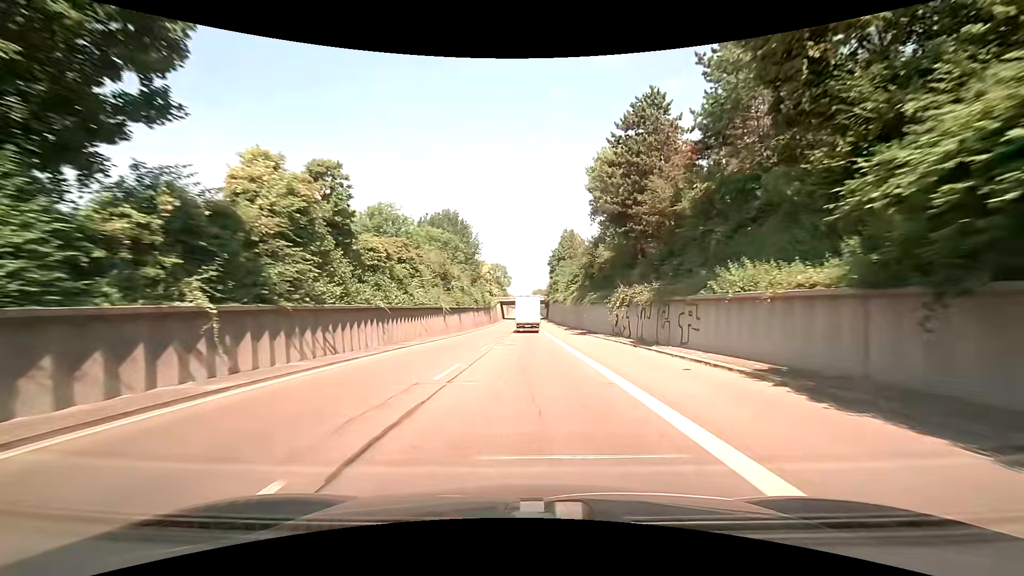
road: trunk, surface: asphalt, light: Day
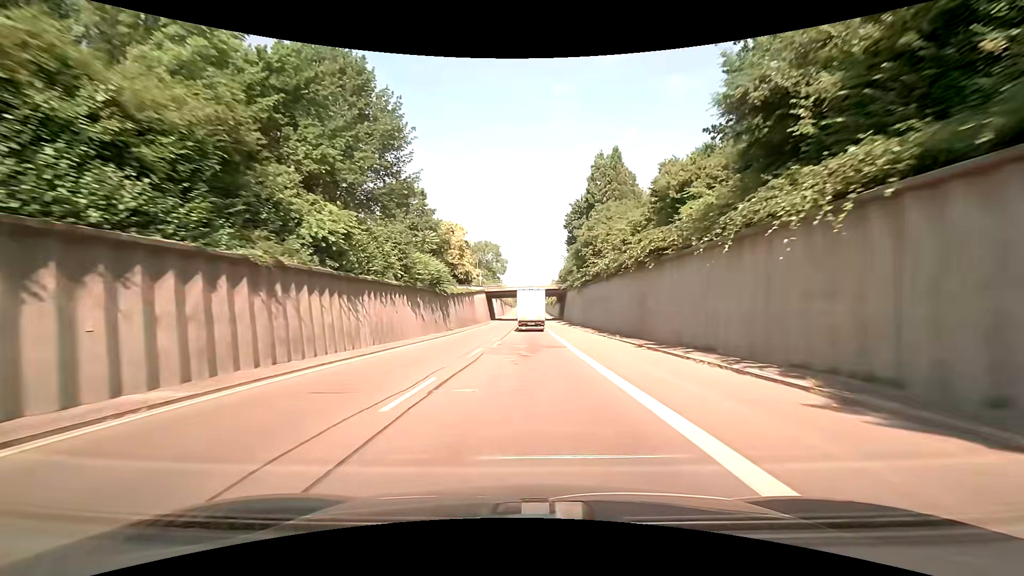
(-0.4, +61.3) m; 0°
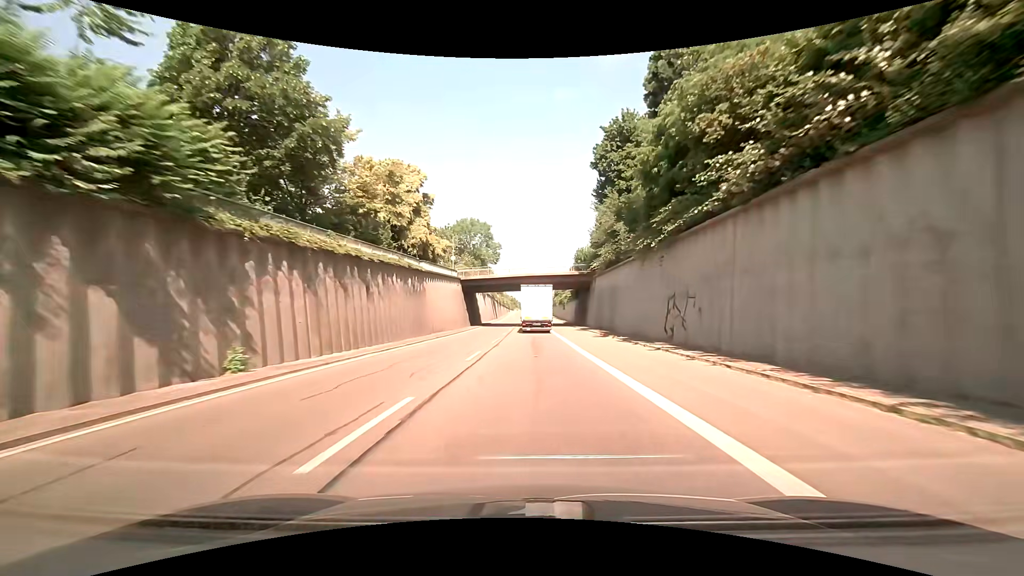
(-0.4, +37.2) m; -1°
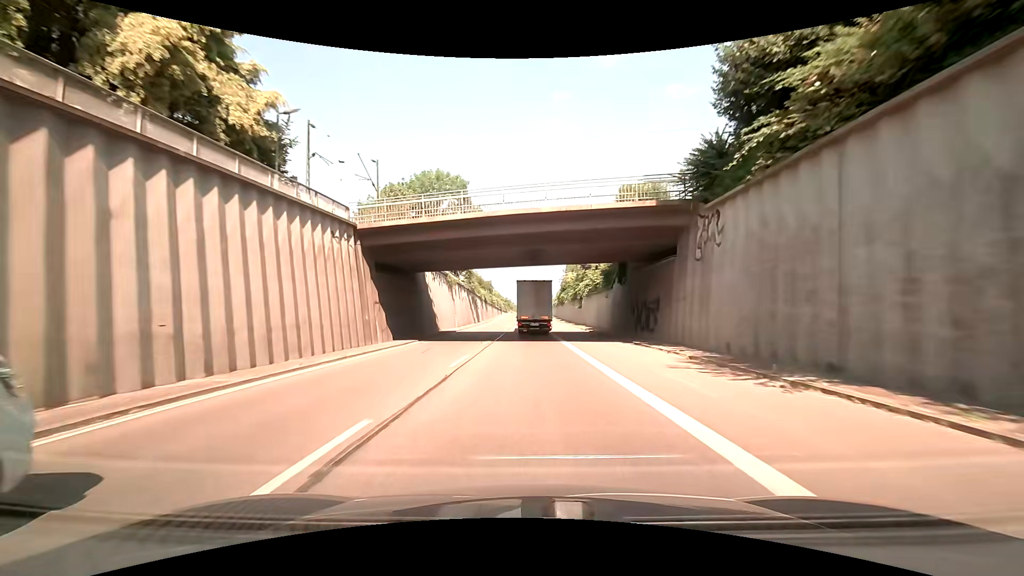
(+0.2, +36.4) m; +1°
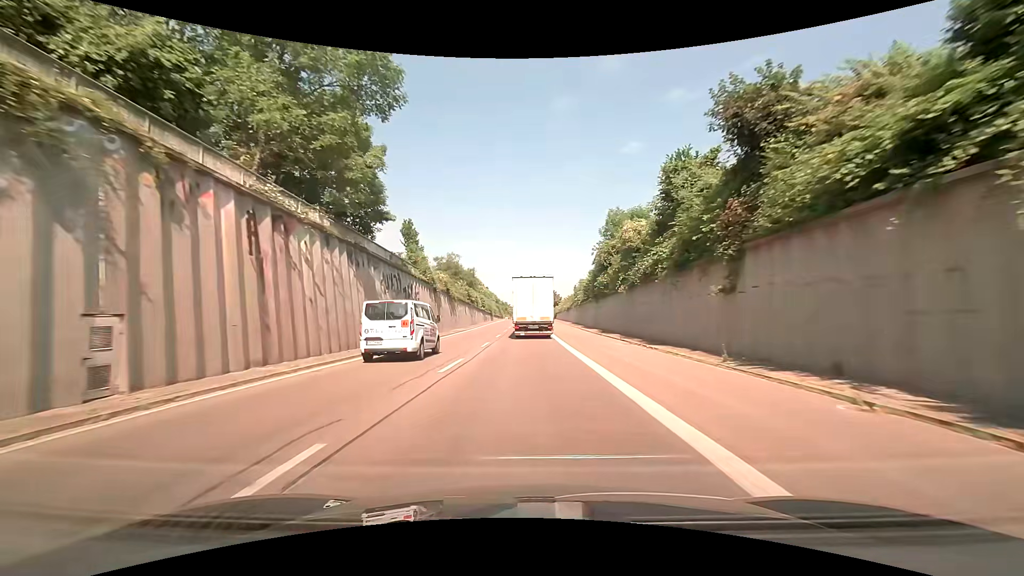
(-0.4, +46.9) m; -1°
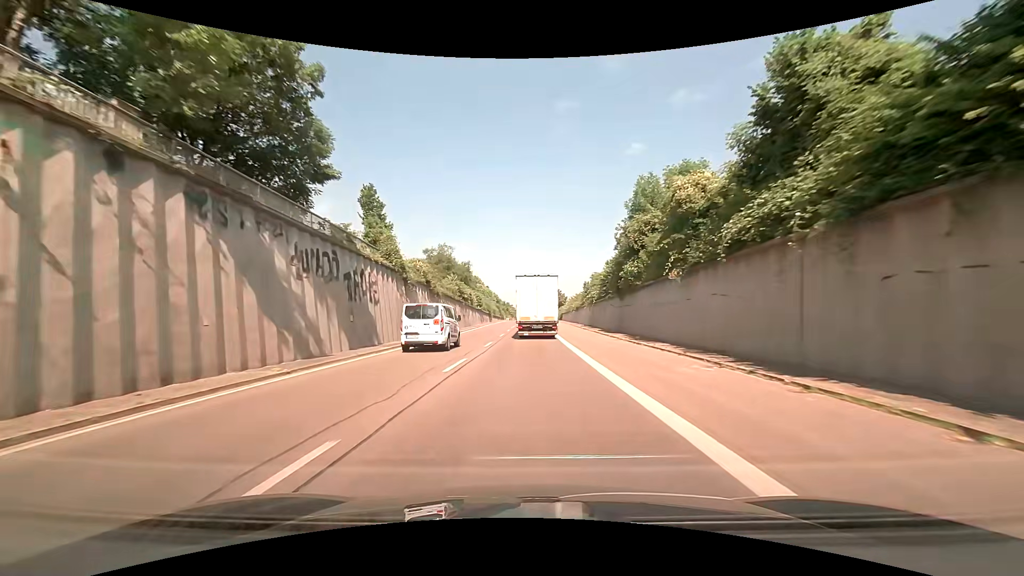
(0.0, +11.4) m; 0°
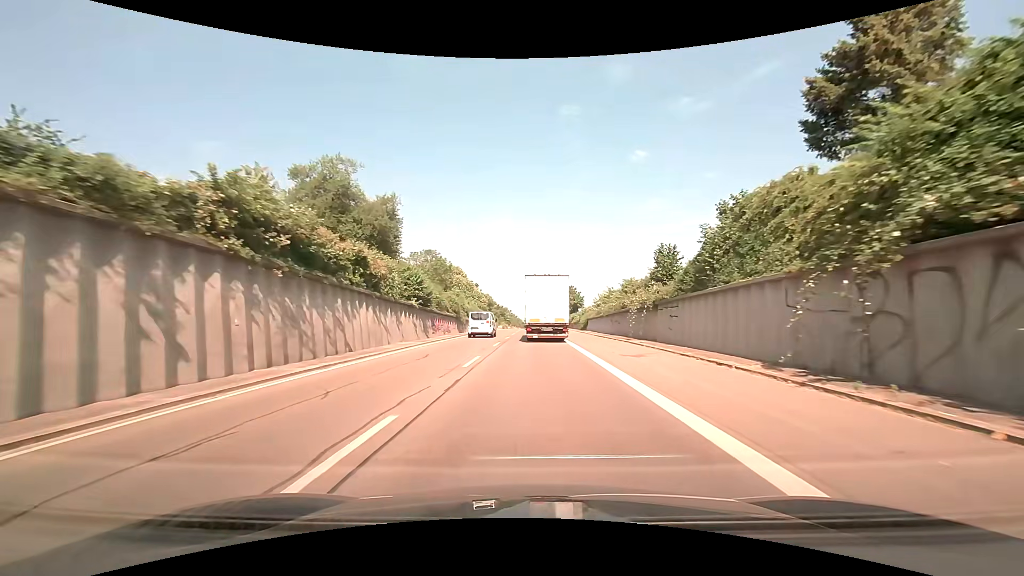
(-0.2, +44.3) m; 0°
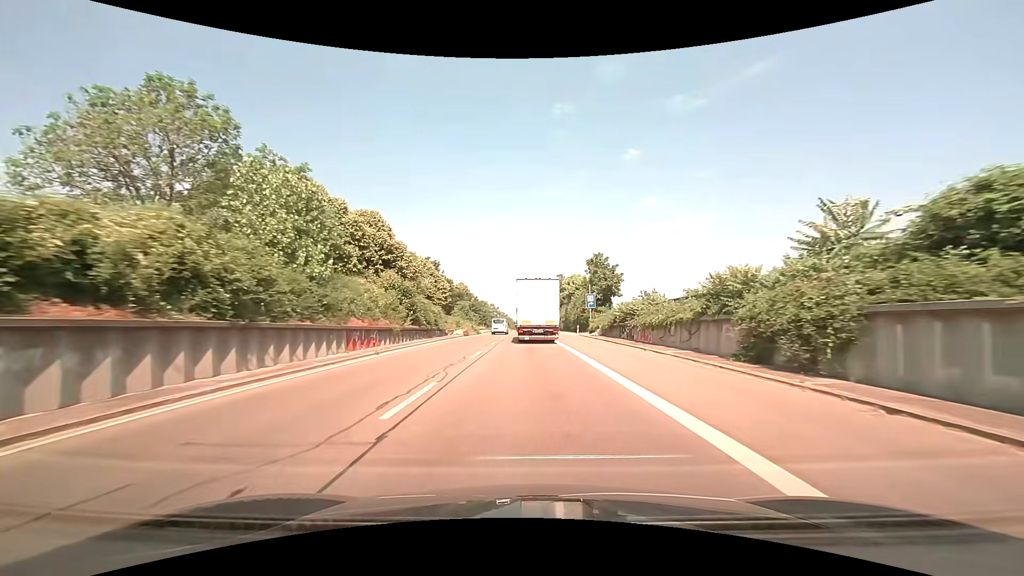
(+0.1, +53.3) m; 0°
(0, +10) (0, +20) (0, +30) (0, +40) (0, +50) (0, +60) (0, +70) (0, +80) (-1, +90) (-1, +100) m
